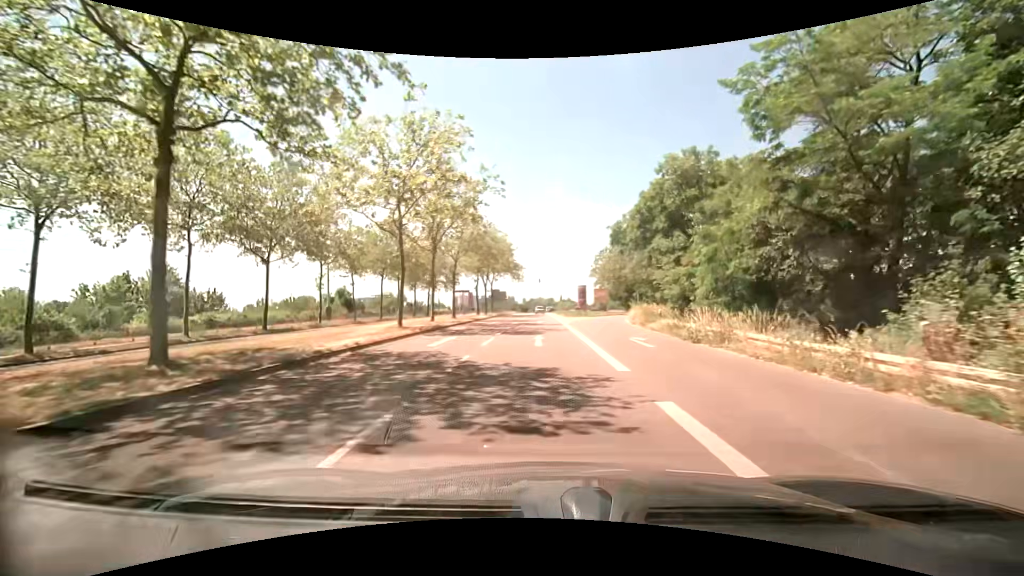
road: secondary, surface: asphalt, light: Day
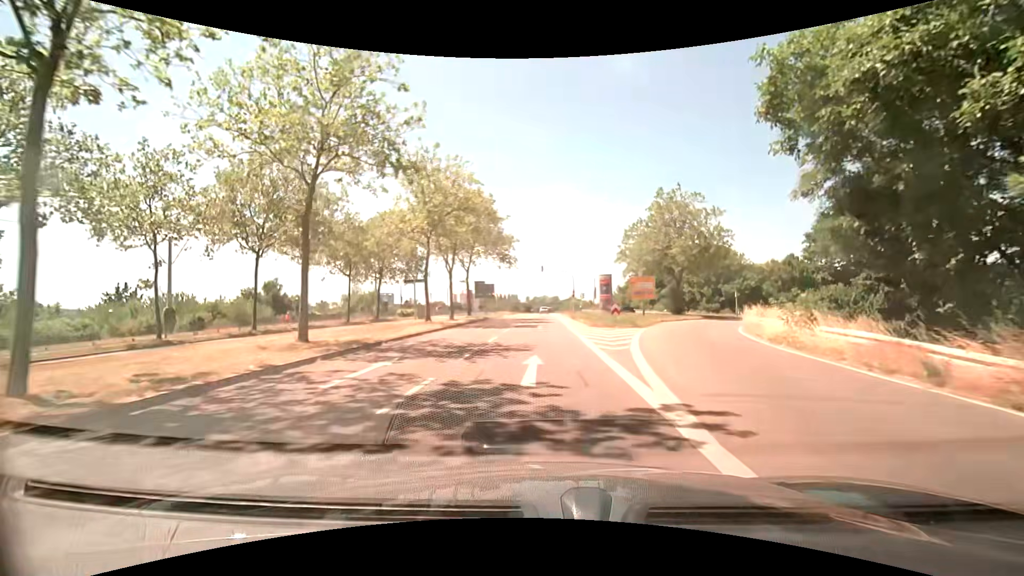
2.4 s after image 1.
(-0.1, +27.9) m; 0°
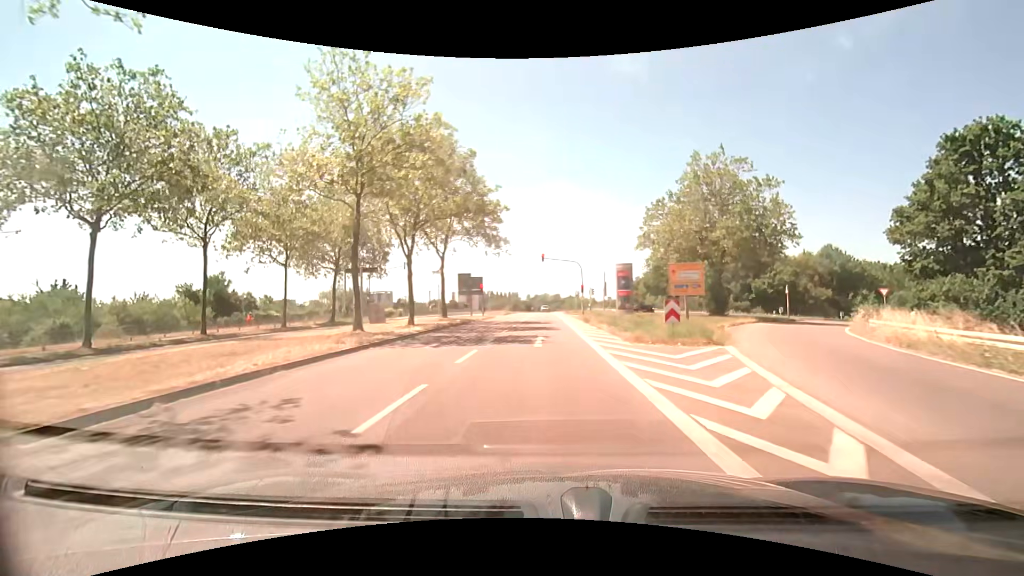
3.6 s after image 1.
(0.0, +12.7) m; 0°
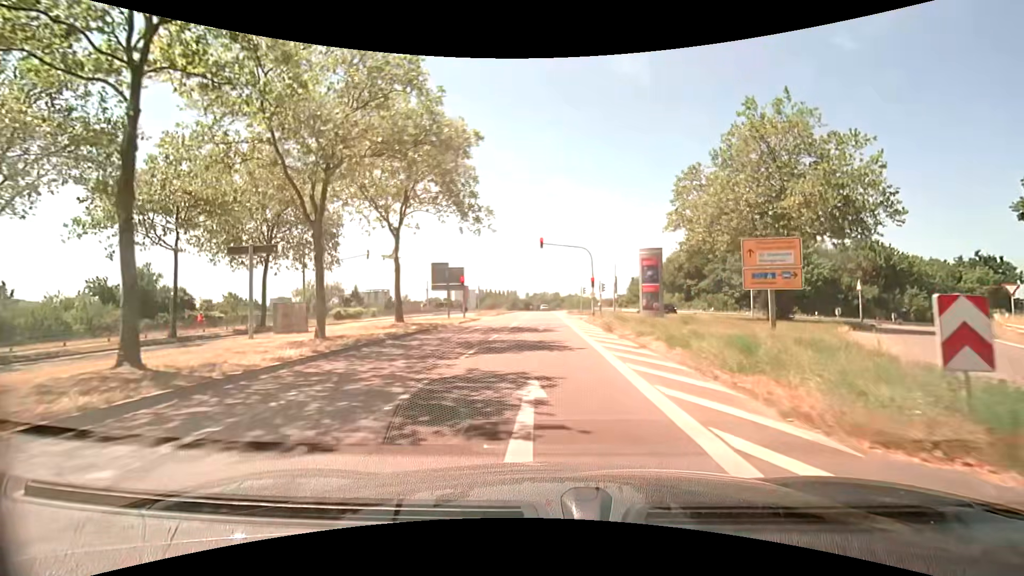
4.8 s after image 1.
(0.0, +11.2) m; 0°
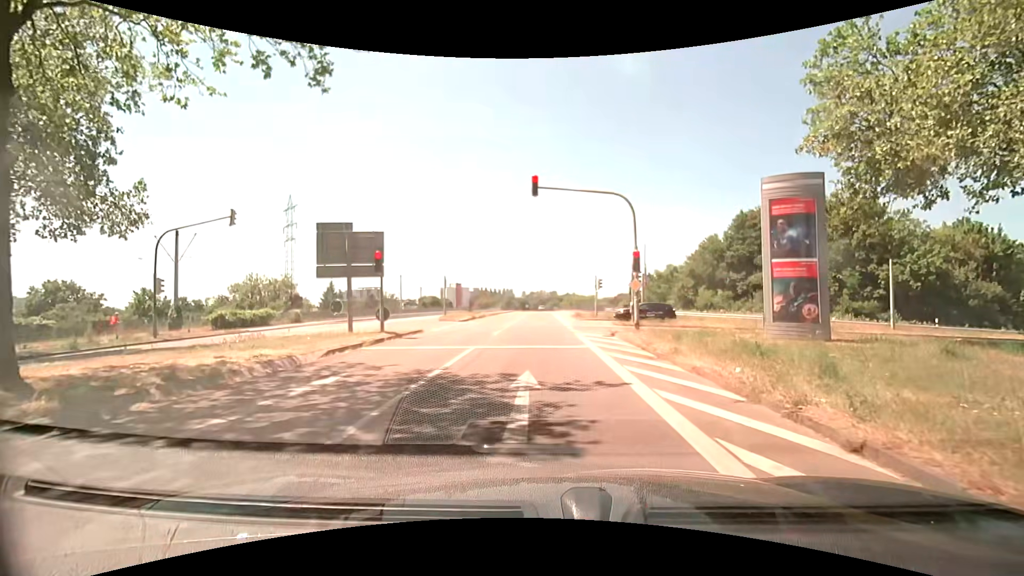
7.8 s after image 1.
(+0.1, +18.6) m; -1°
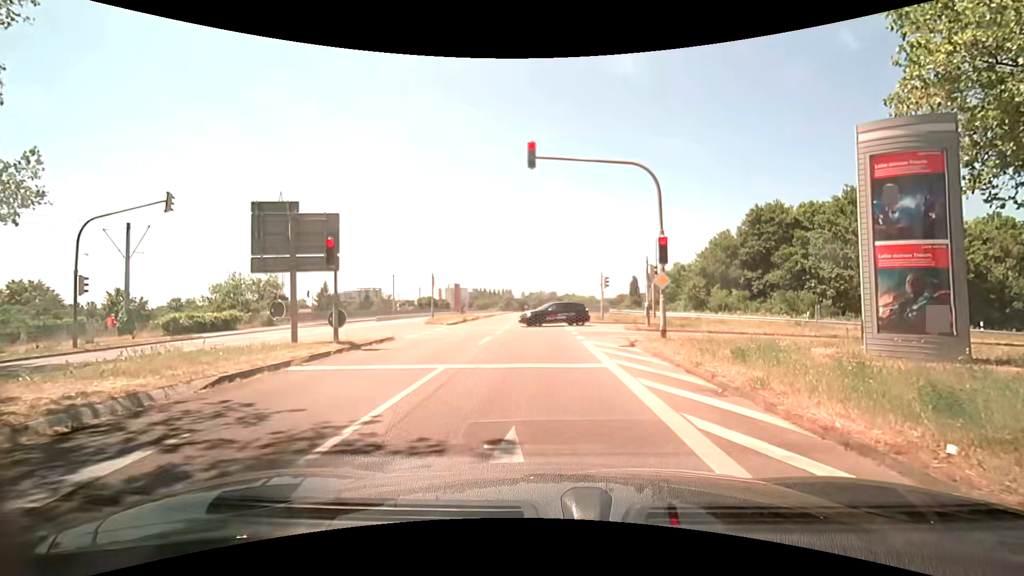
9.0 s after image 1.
(+0.1, +4.2) m; +1°
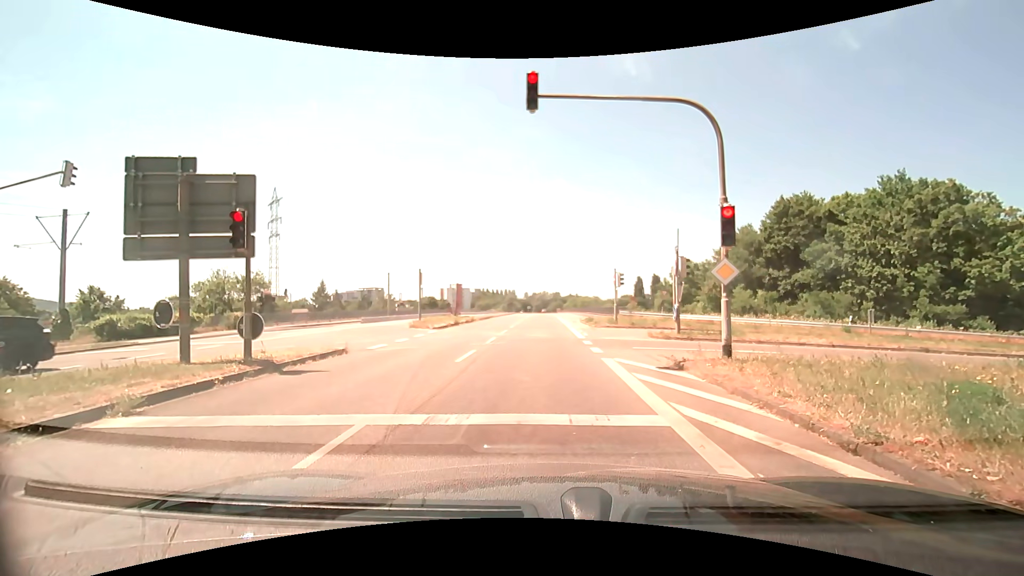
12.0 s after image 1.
(0.0, +4.6) m; -2°
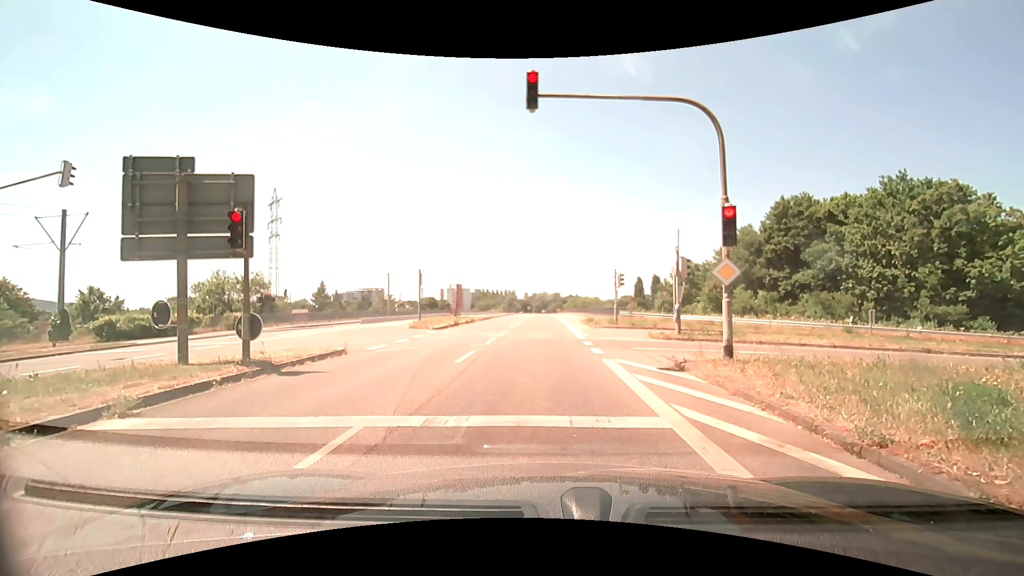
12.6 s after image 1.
(0.0, +0.1) m; 0°
